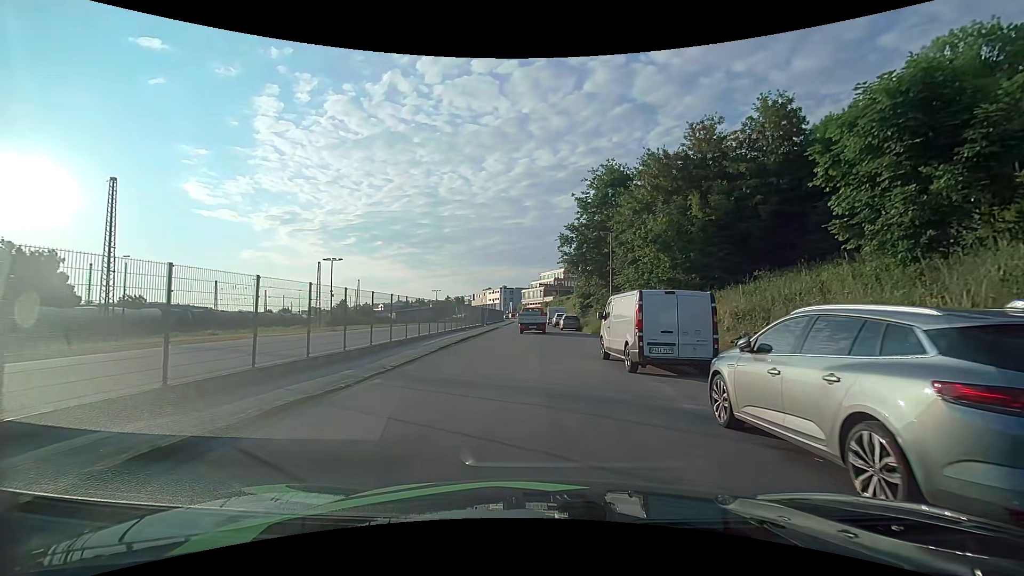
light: Day
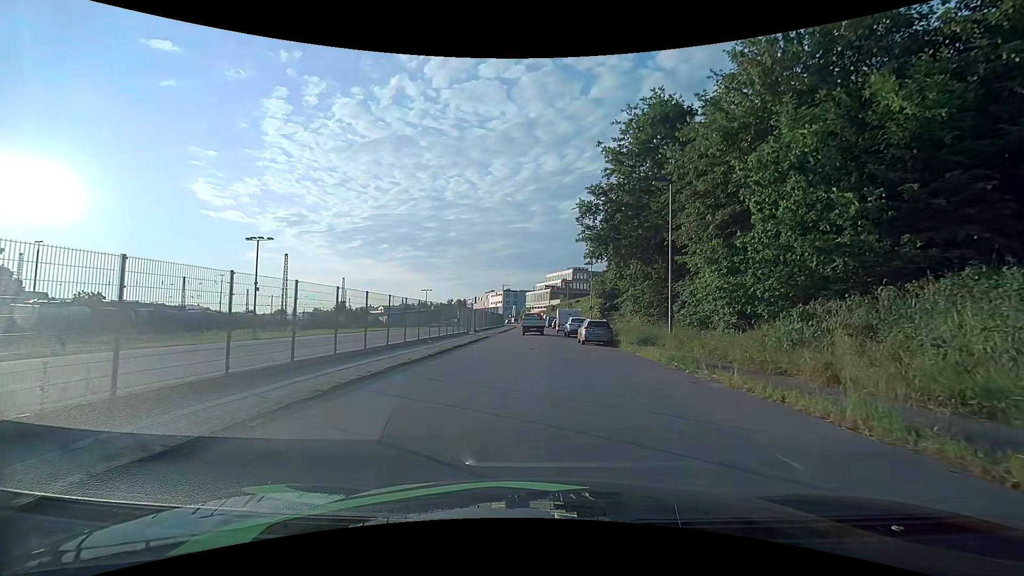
(-0.4, +16.3) m; -1°
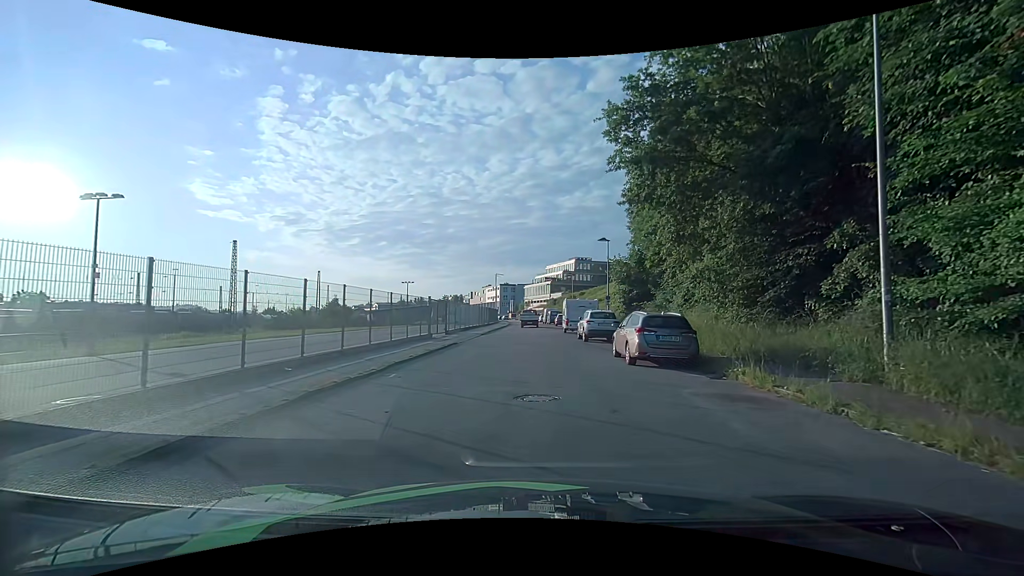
(0.0, +14.6) m; 0°
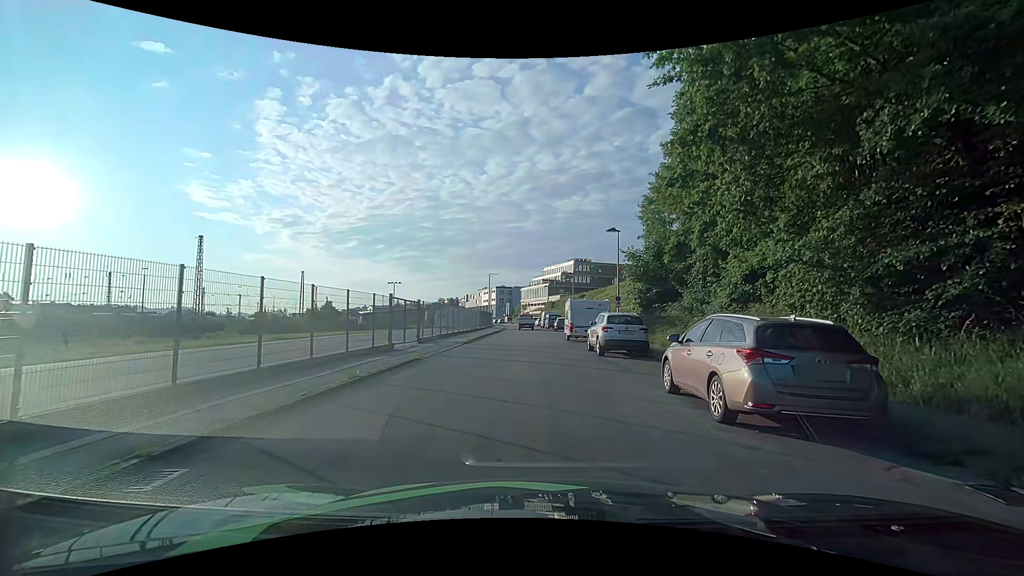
(0.0, +6.8) m; 0°
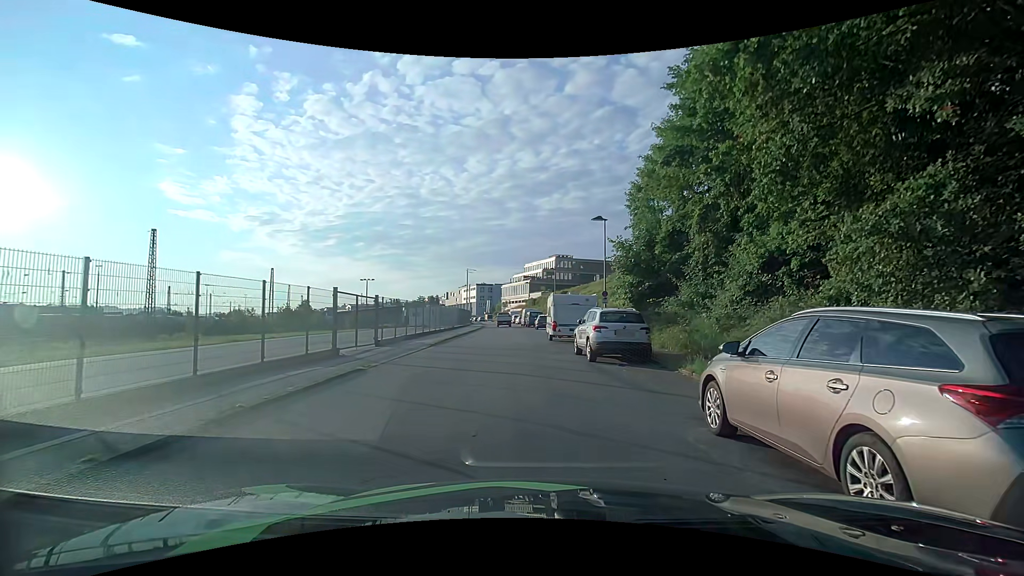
(+0.1, +3.5) m; +4°
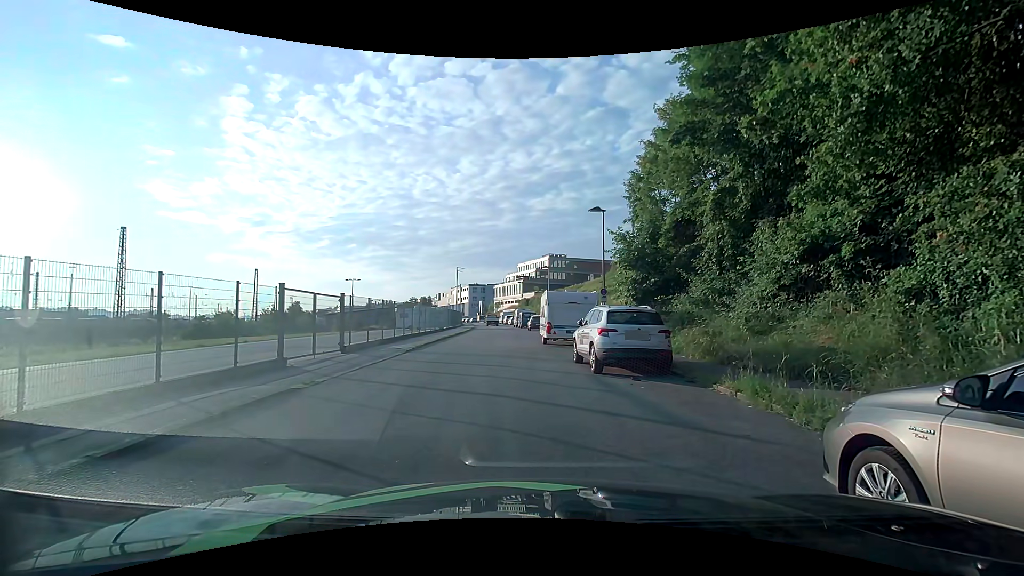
(0.0, +2.9) m; +2°
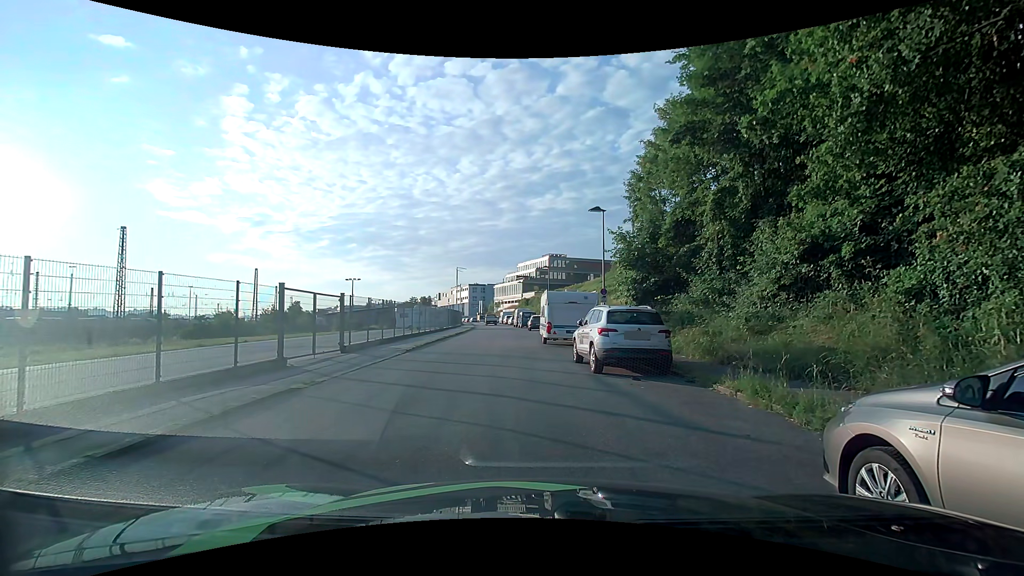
(0.0, 0.0) m; 0°
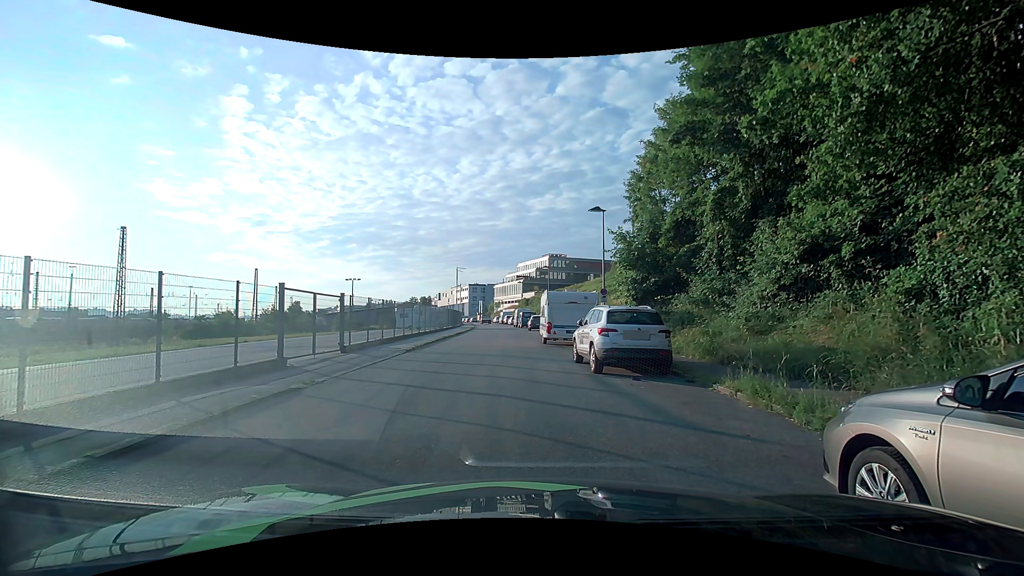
(0.0, 0.0) m; 0°
